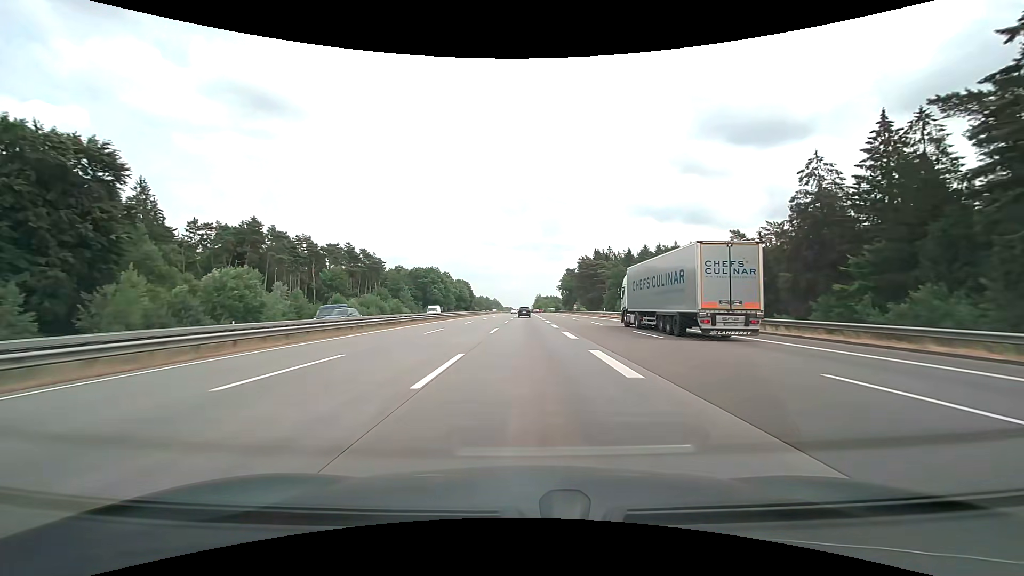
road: motorway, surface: concrete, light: Day
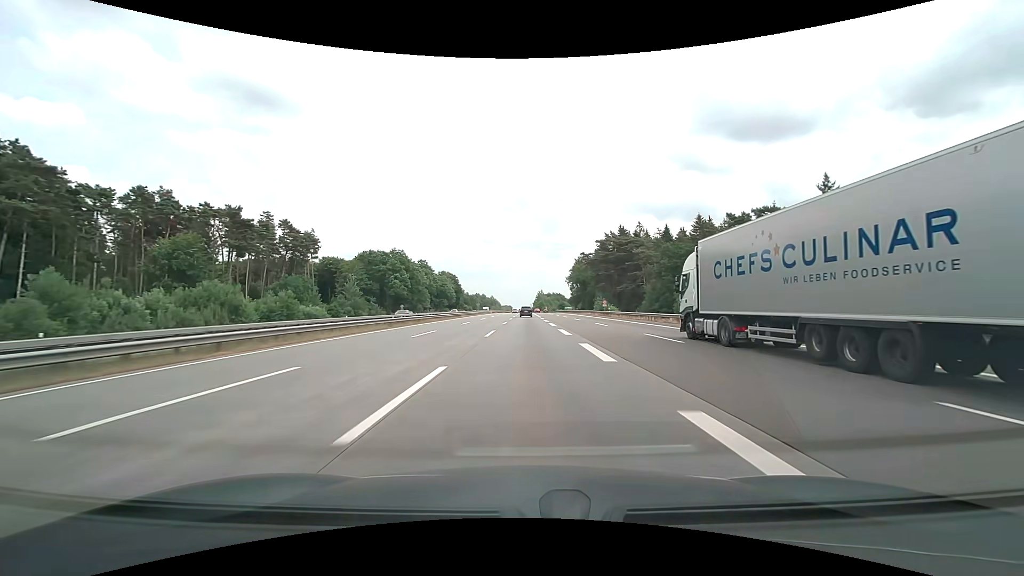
(+0.1, +57.1) m; 0°
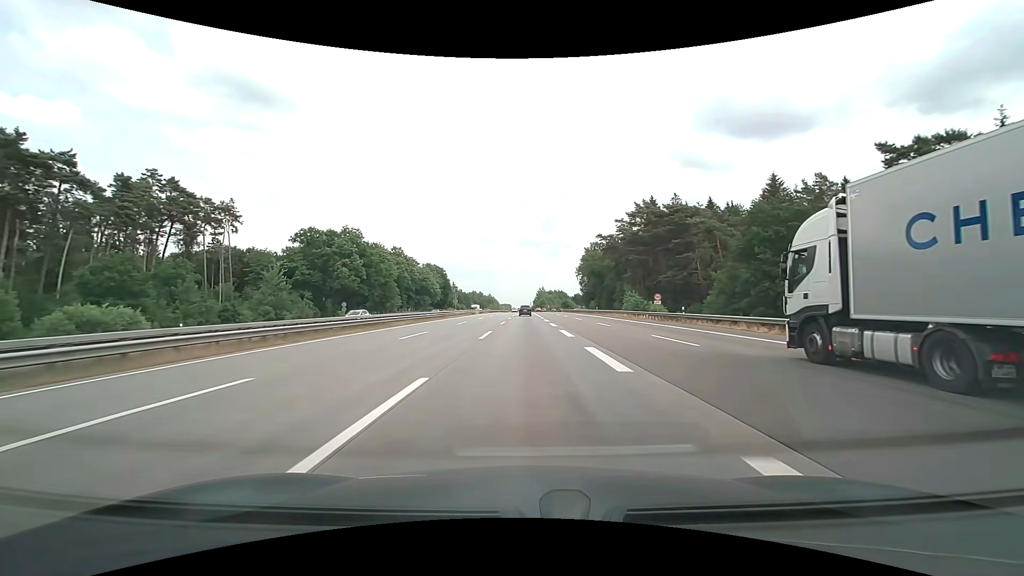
(0.0, +38.1) m; 0°
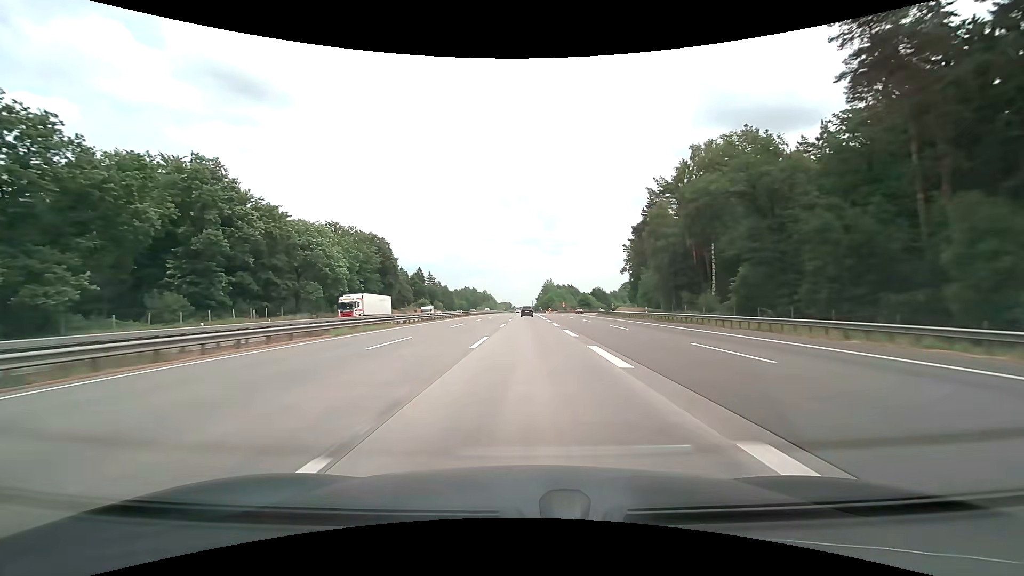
(-0.2, +95.4) m; 0°
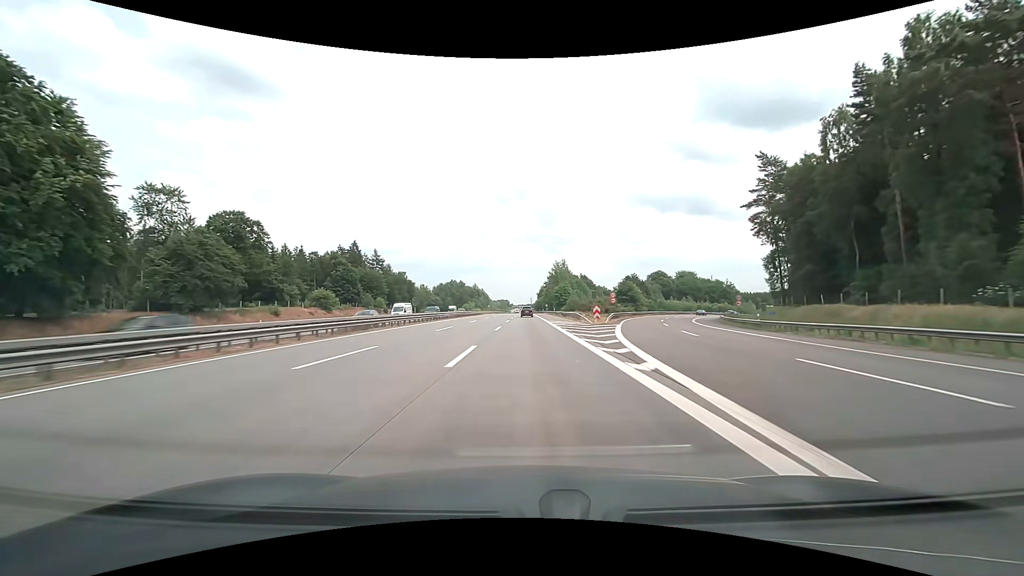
(+0.2, +95.4) m; 0°
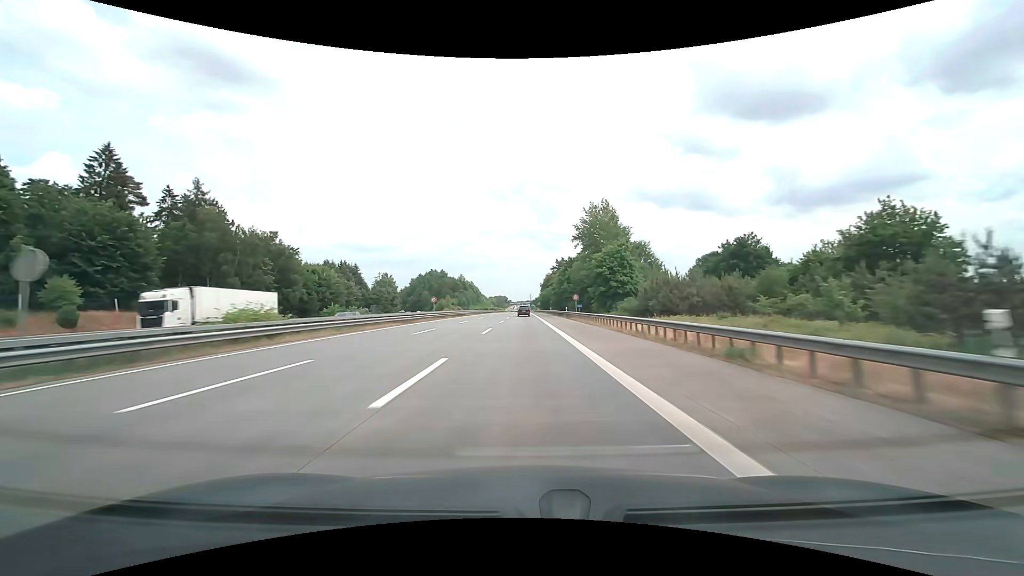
(-0.1, +95.3) m; 0°
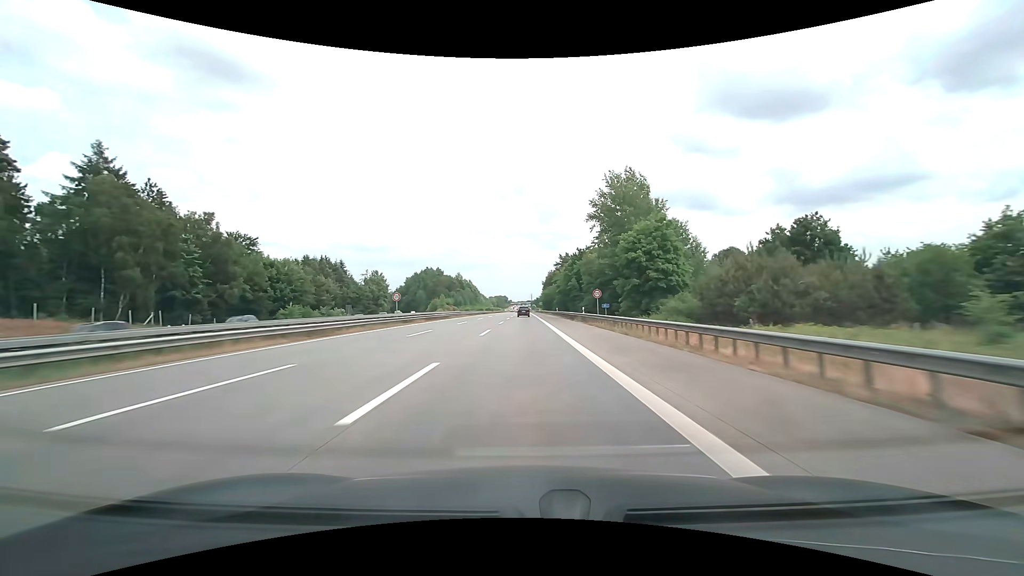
(0.0, +19.1) m; 0°
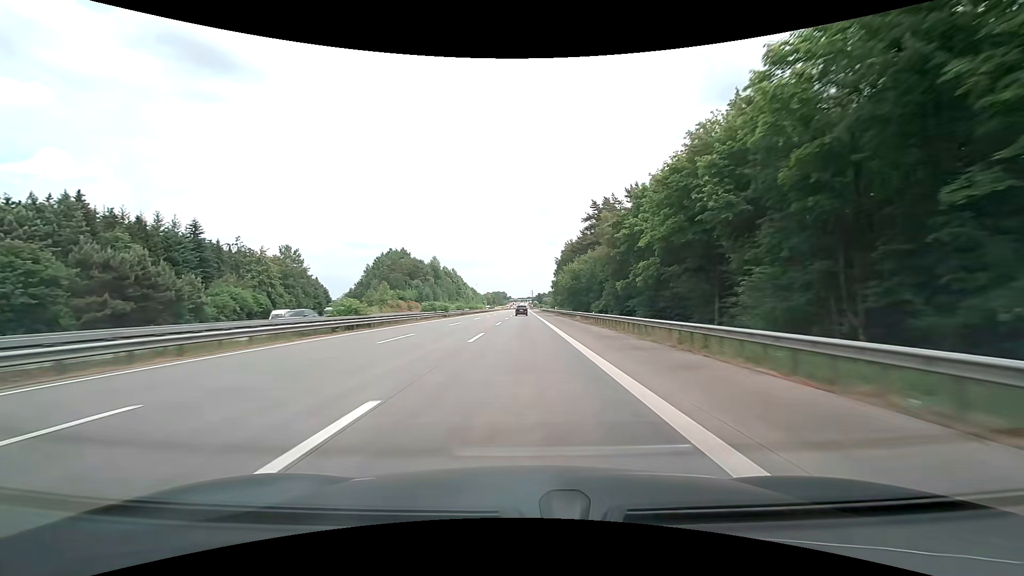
(-0.3, +95.4) m; 0°
(0, +10) (0, +20) (0, +30) (0, +40) (0, +50) (0, +60) (0, +70) (0, +80) (0, +90) (0, +100) m
